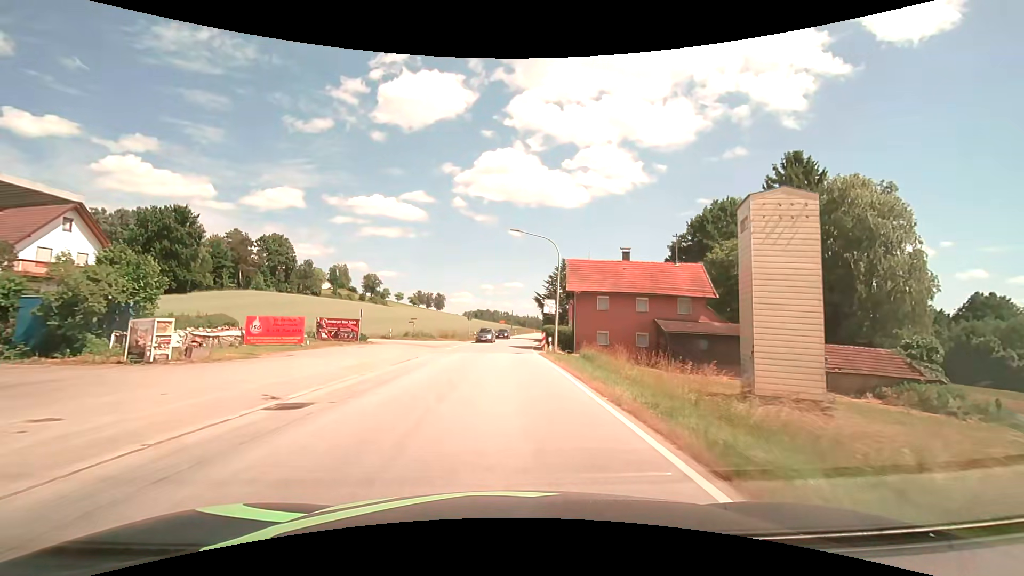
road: secondary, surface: asphalt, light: Day
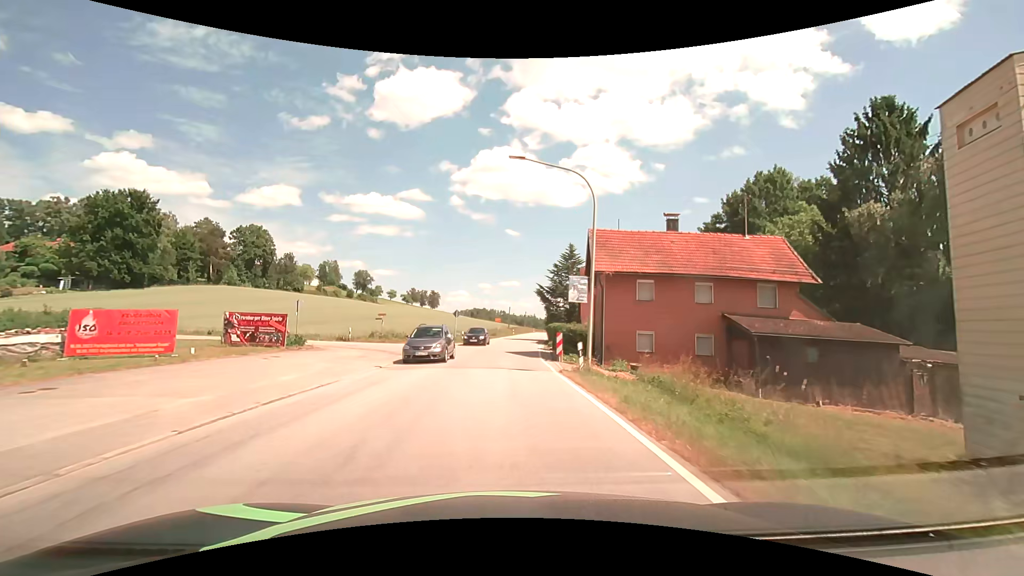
(0.0, +12.4) m; 0°
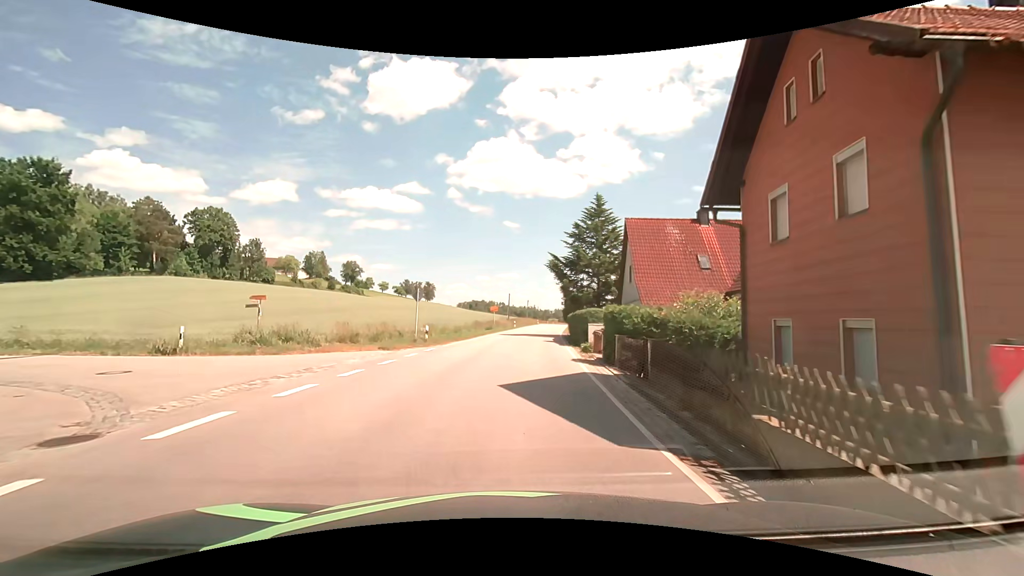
(0.0, +20.2) m; 0°
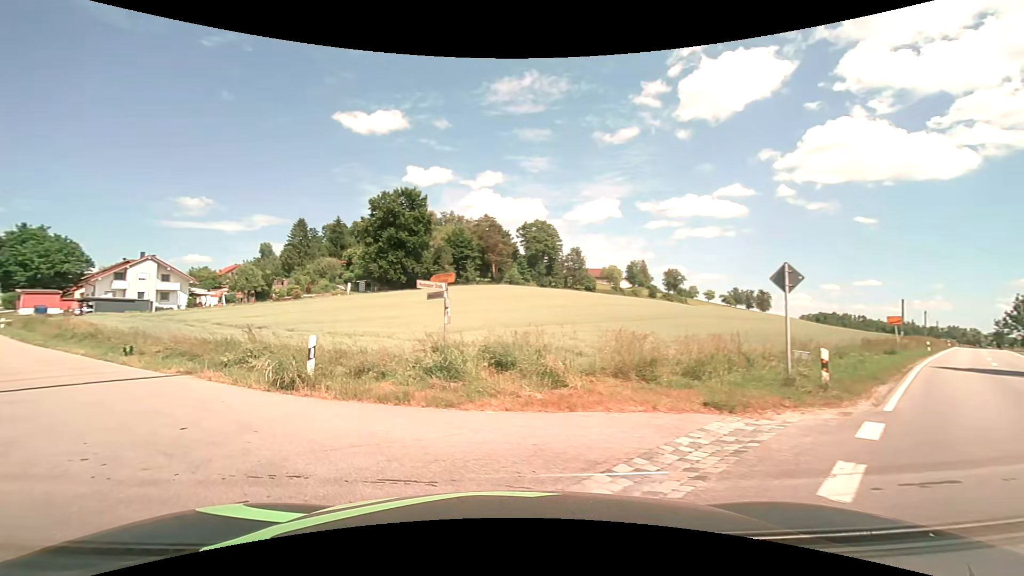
(-1.9, +13.7) m; -34°
